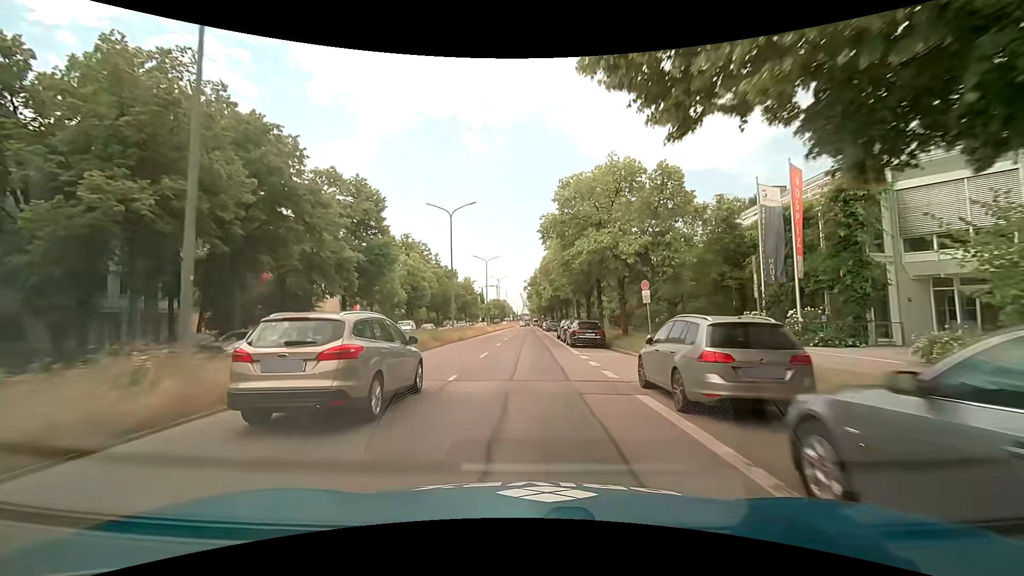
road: primary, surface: asphalt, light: Day
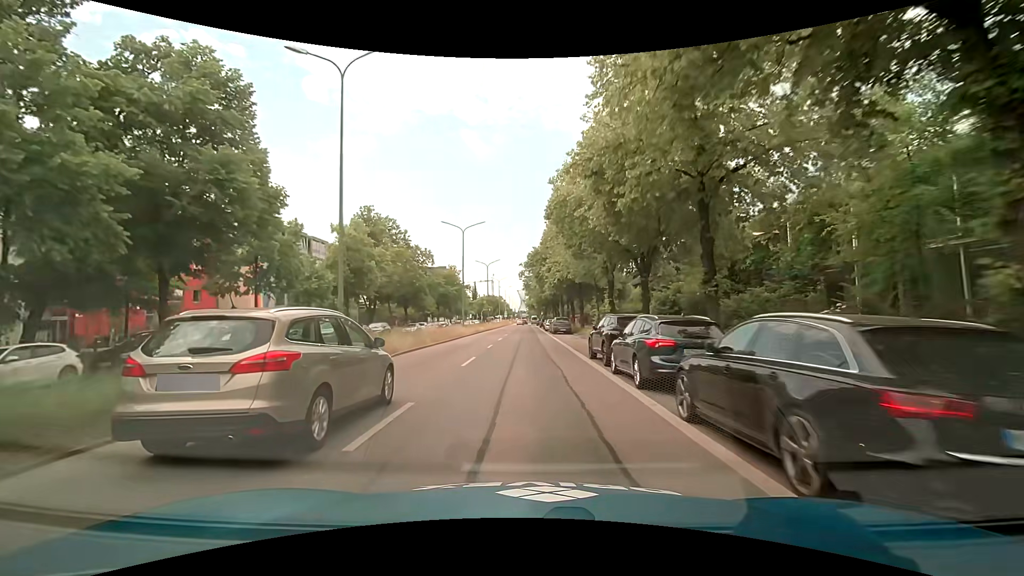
(+0.1, +22.8) m; 0°
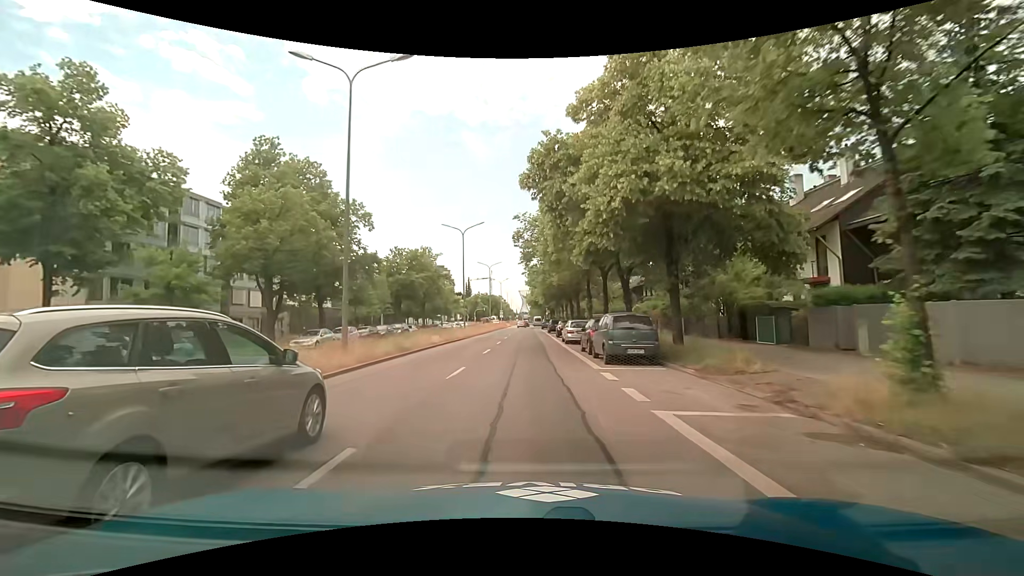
(0.0, +30.4) m; 0°
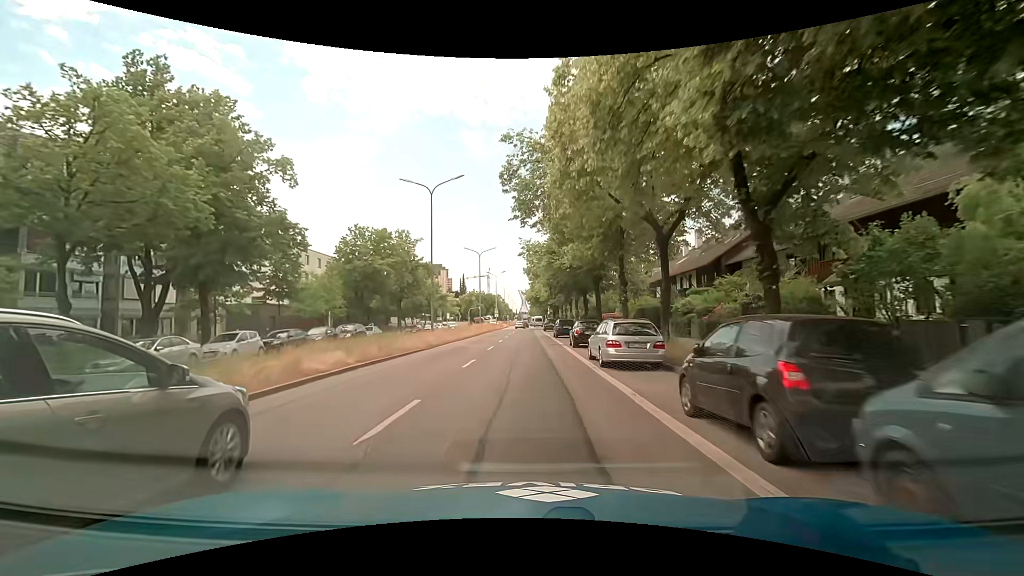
(0.0, +15.2) m; -1°
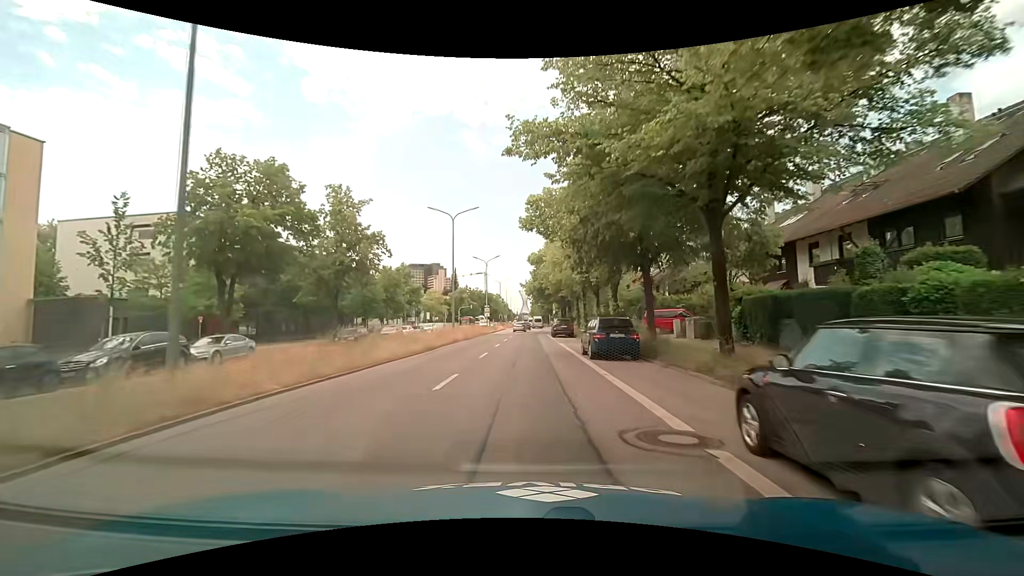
(+0.2, +22.8) m; +1°
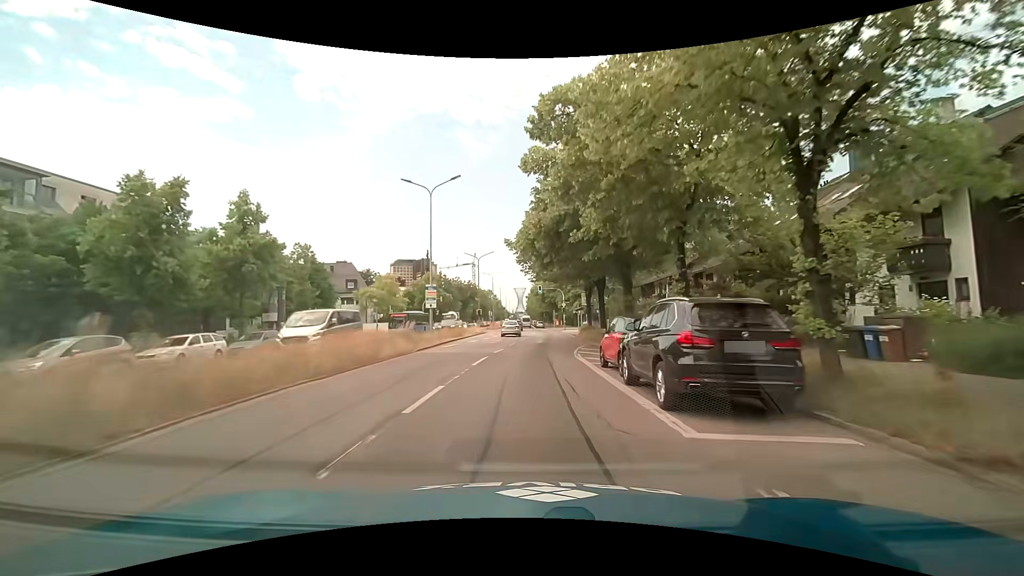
(-0.3, +38.0) m; 0°
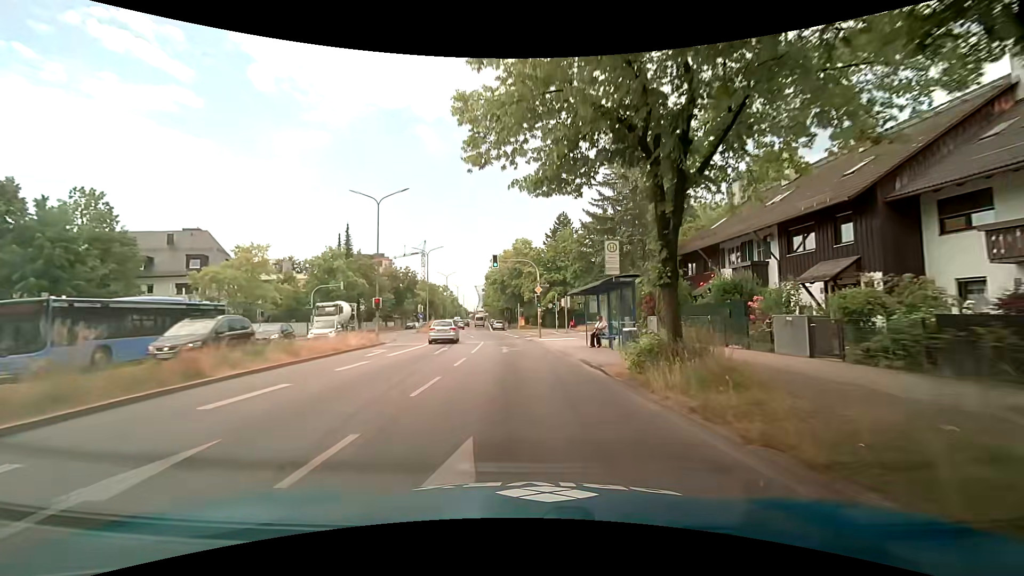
(+0.8, +30.5) m; +4°
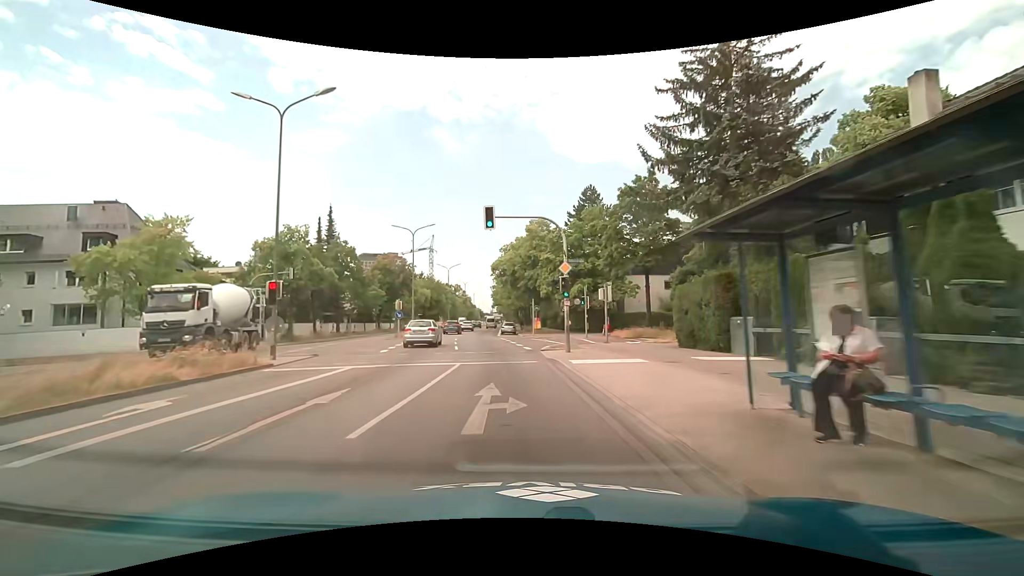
(-0.1, +15.3) m; -2°
(0, +10) (-1, +20) (-3, +30) (-4, +40) (-6, +50) (-7, +59) (-9, +69) (-10, +79) (-11, +89) (-11, +99) m
